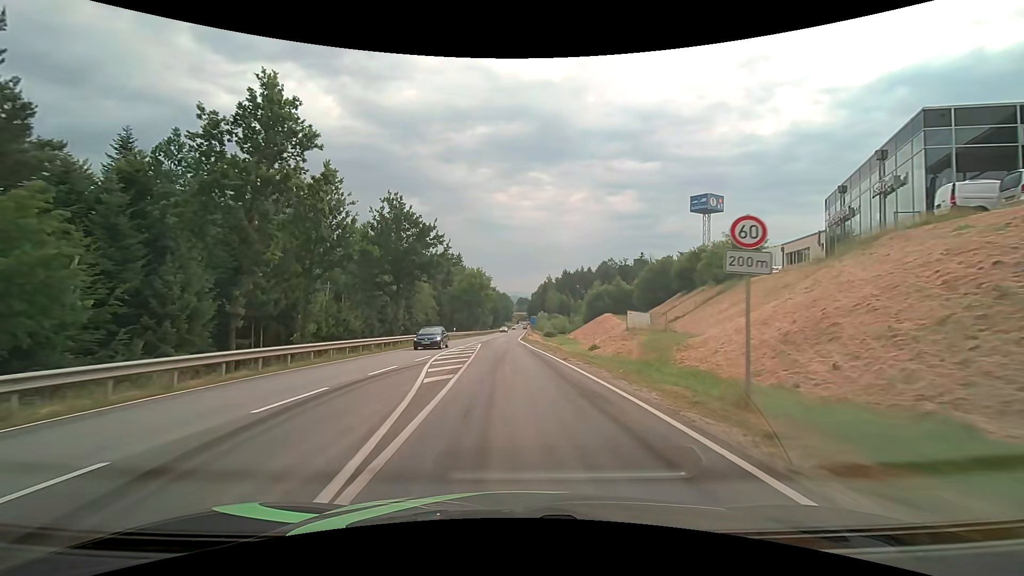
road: secondary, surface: asphalt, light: Day
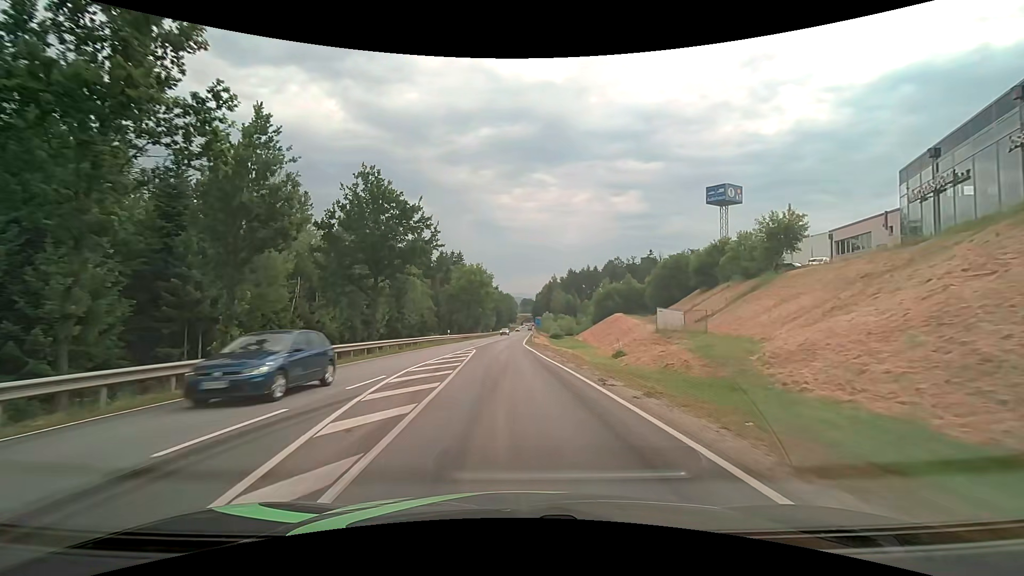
(0.0, +8.6) m; 0°
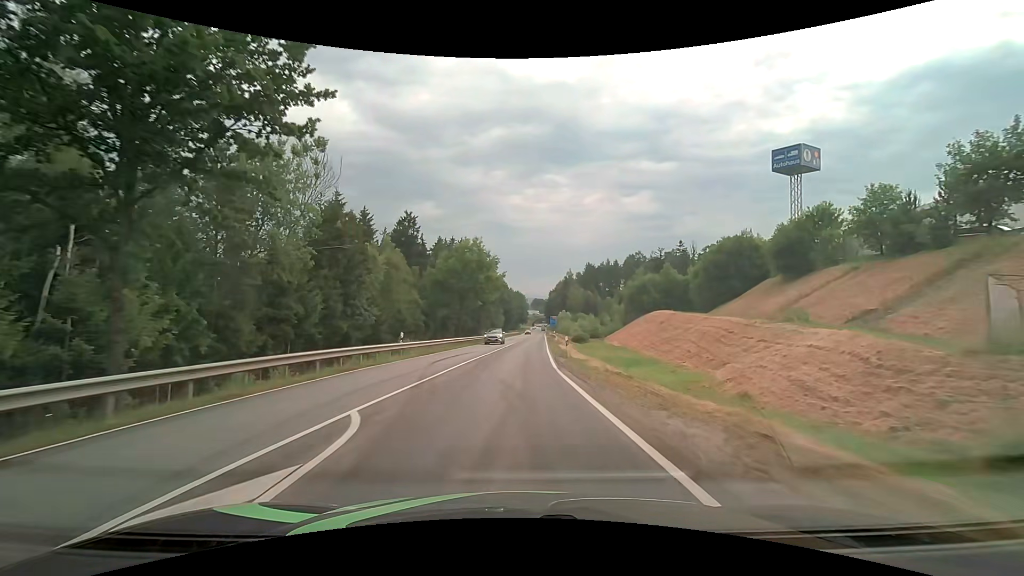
(-0.5, +25.7) m; -1°
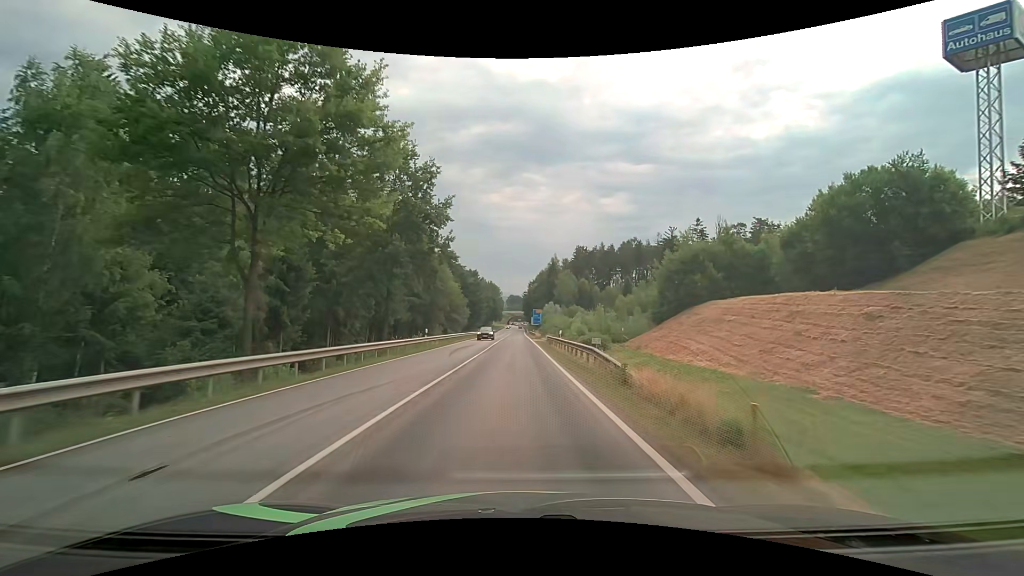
(+1.1, +44.3) m; +3°
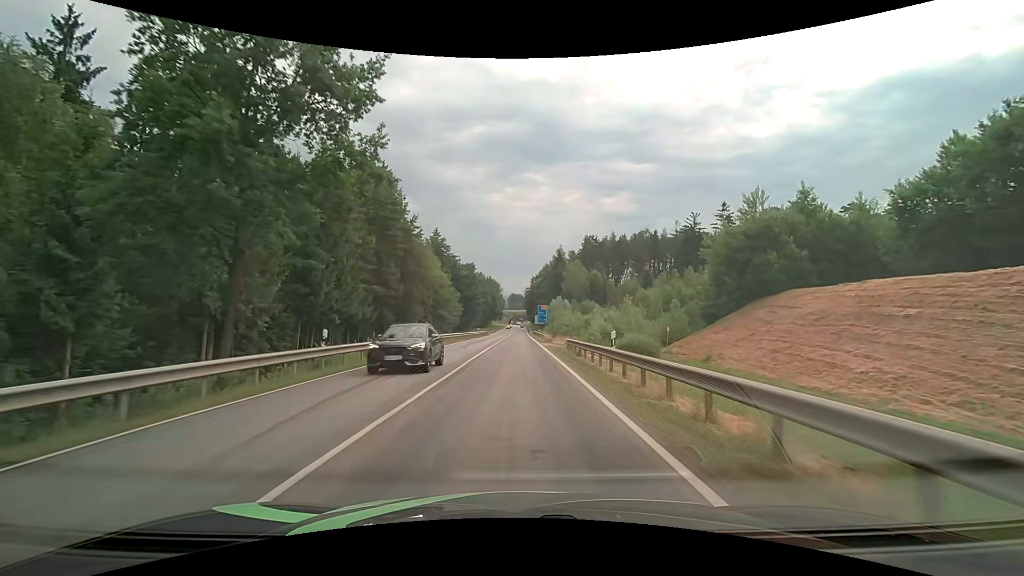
(0.0, +18.6) m; 0°
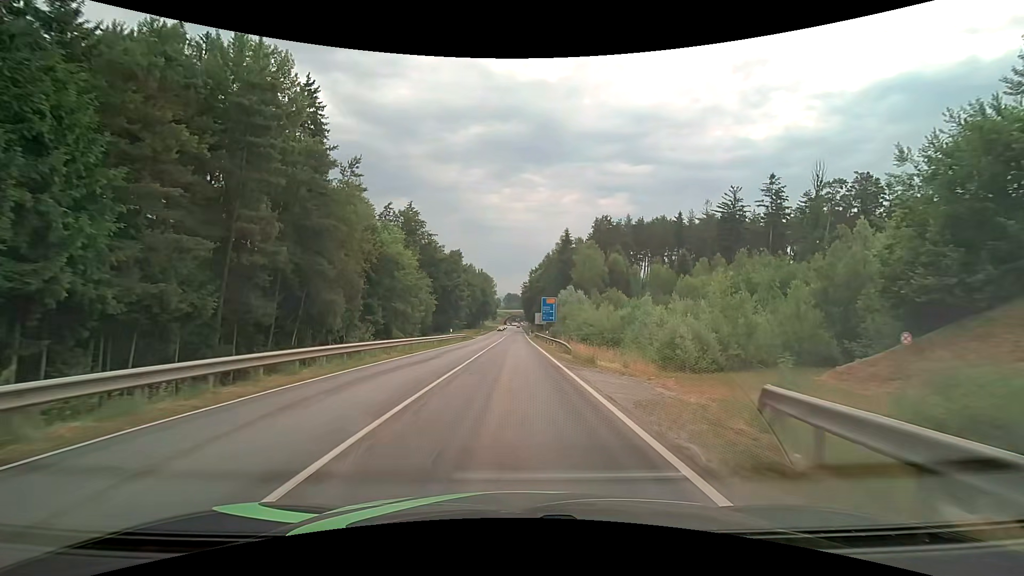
(-0.1, +27.8) m; 0°
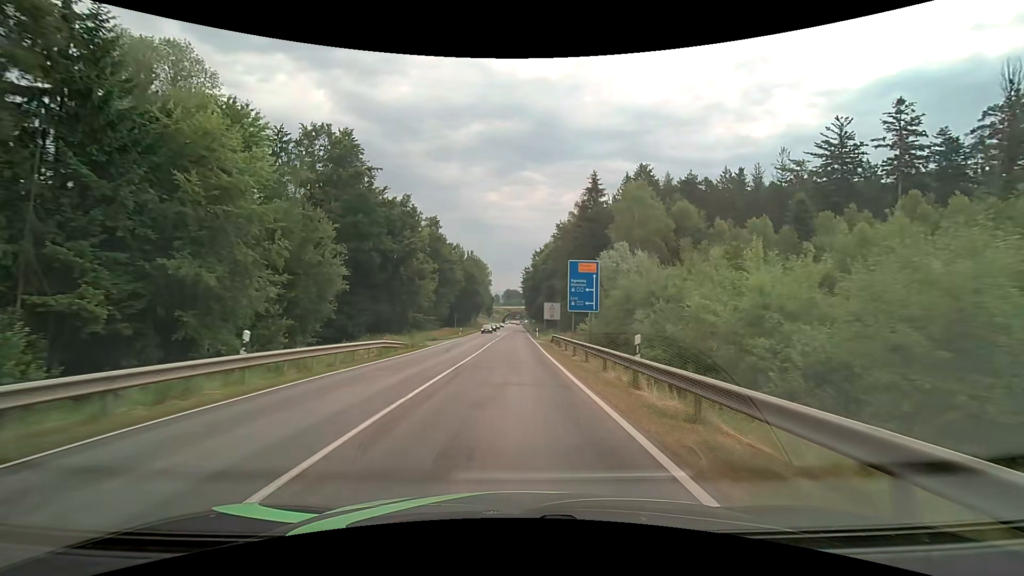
(+0.1, +36.5) m; 0°
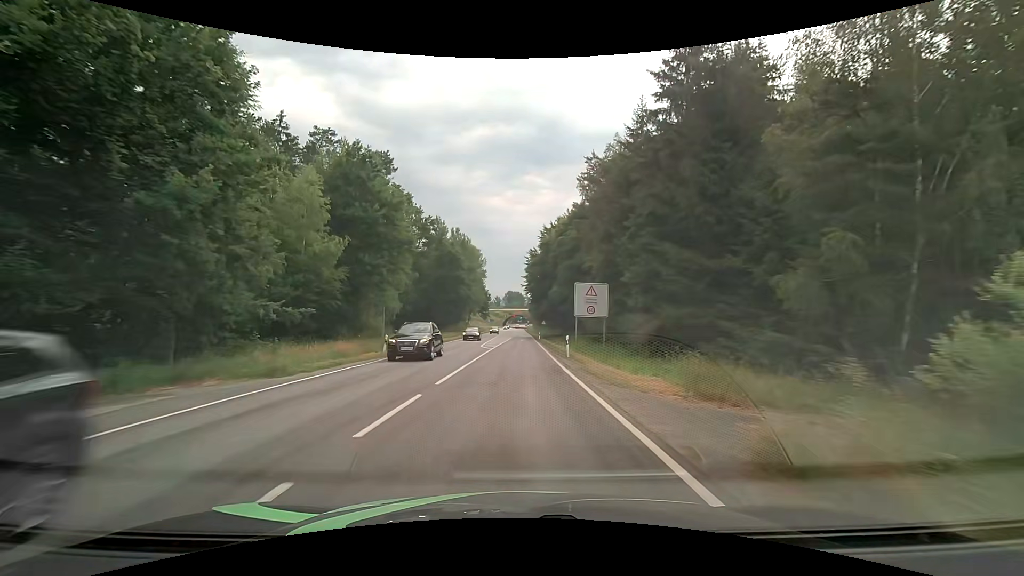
(-0.1, +35.9) m; 0°
(0, +10) (0, +20) (0, +30) (0, +40) (0, +50) (+1, +60) (+1, +70) (+1, +80) (+1, +90) (+1, +100) m
